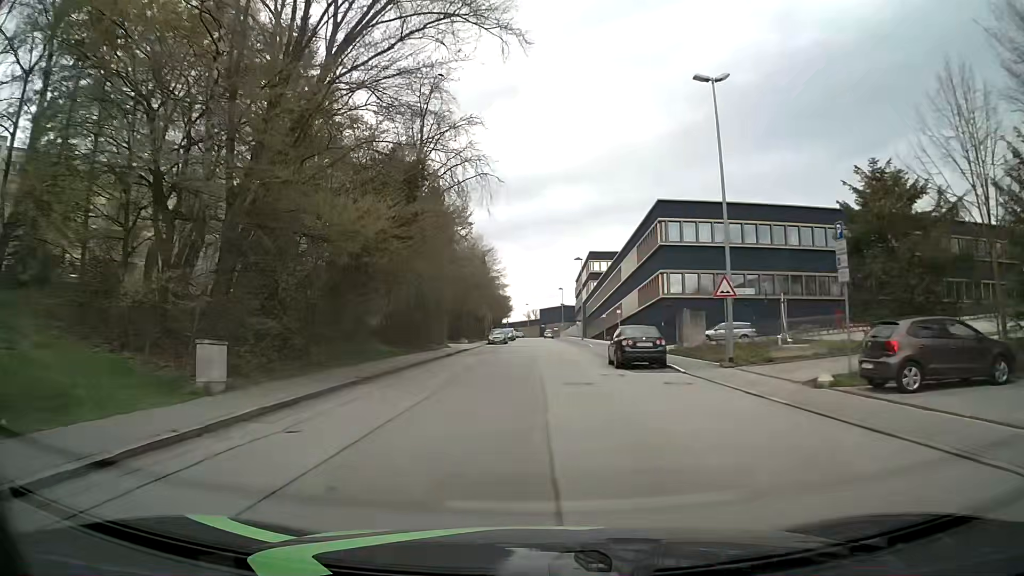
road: residential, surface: asphalt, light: Day
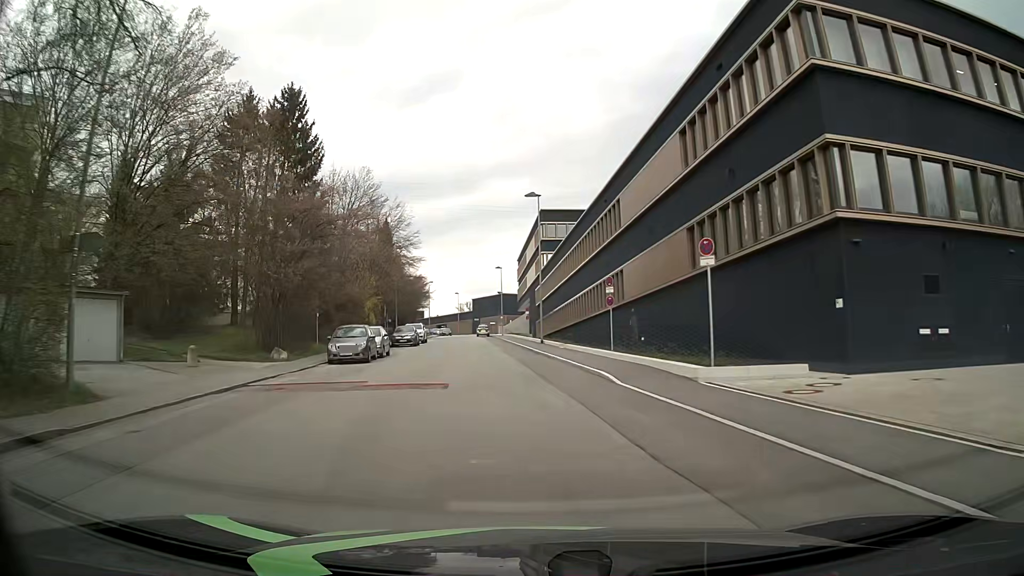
(+1.2, +38.0) m; +6°
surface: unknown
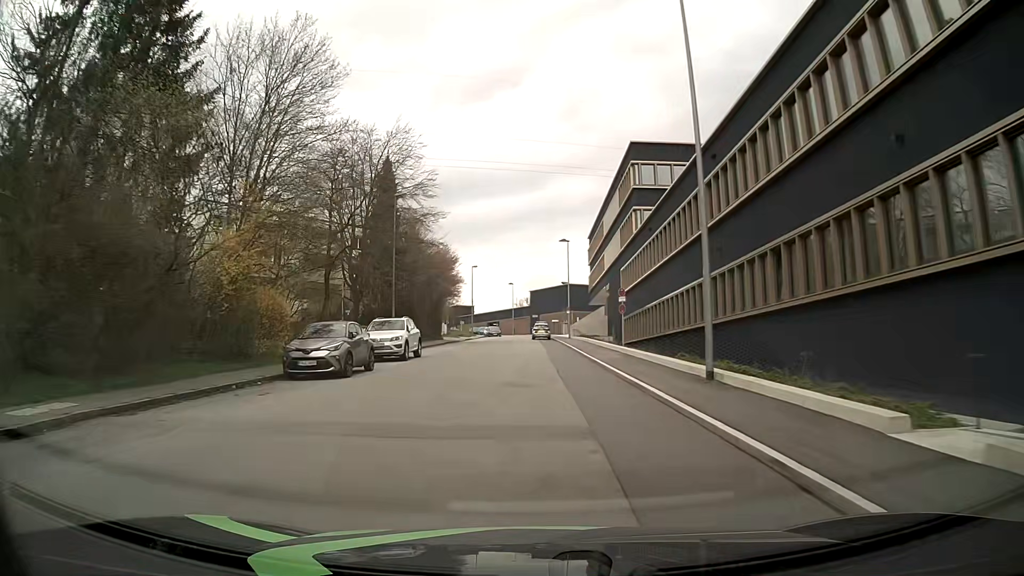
(-1.8, +30.4) m; -5°
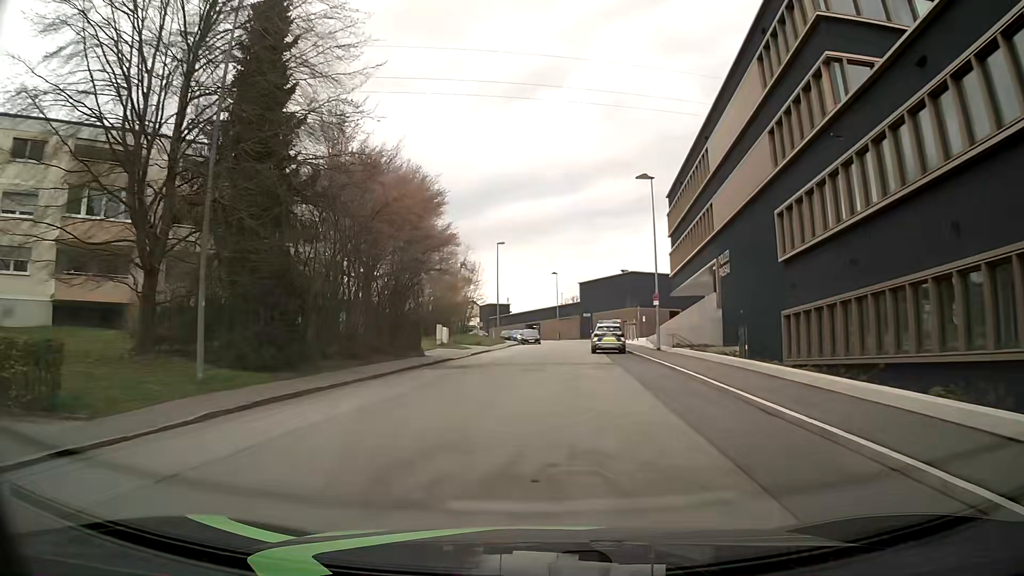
(-0.8, +30.5) m; -4°
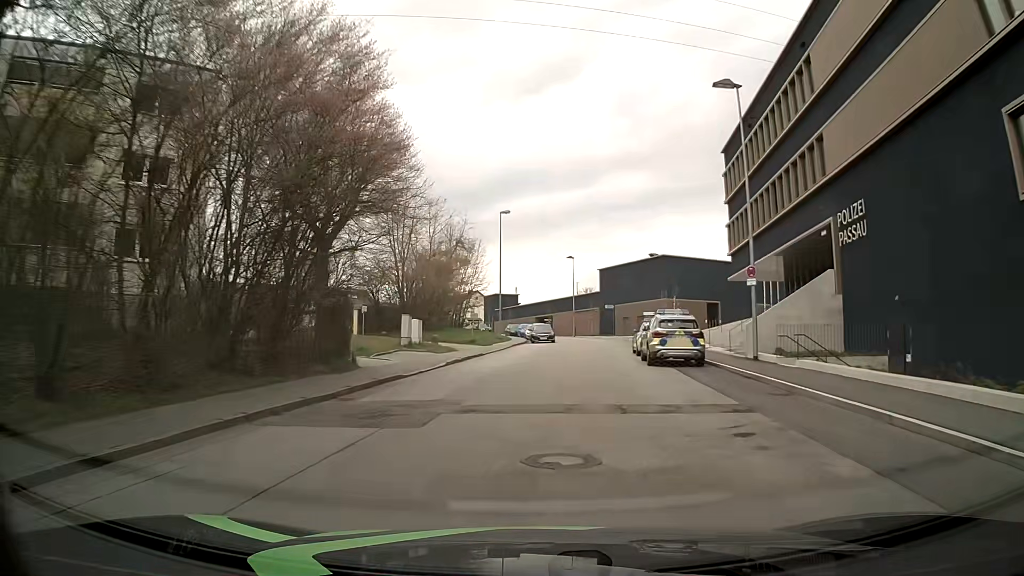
(-0.2, +15.3) m; -1°
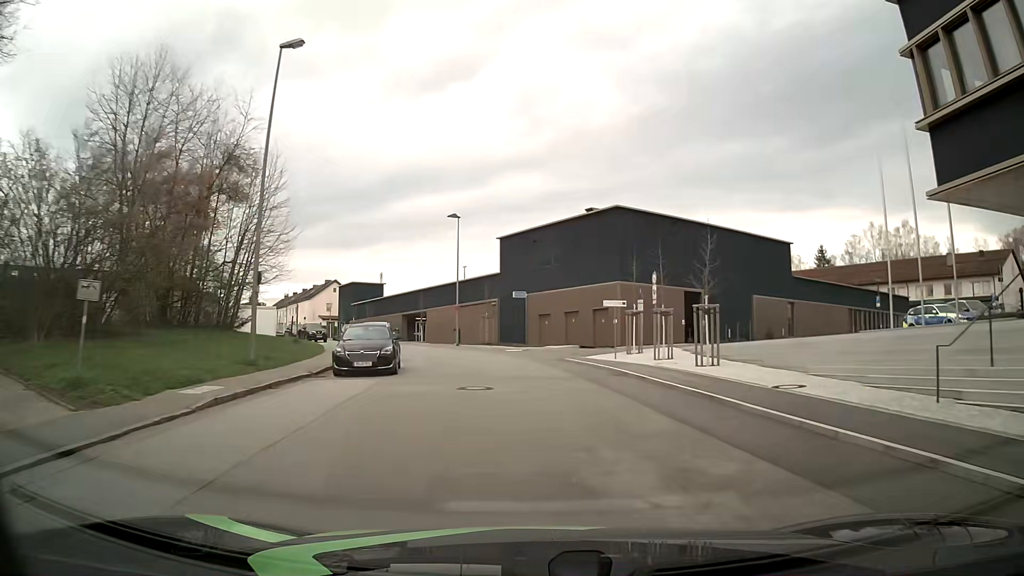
(+2.5, +32.6) m; +11°
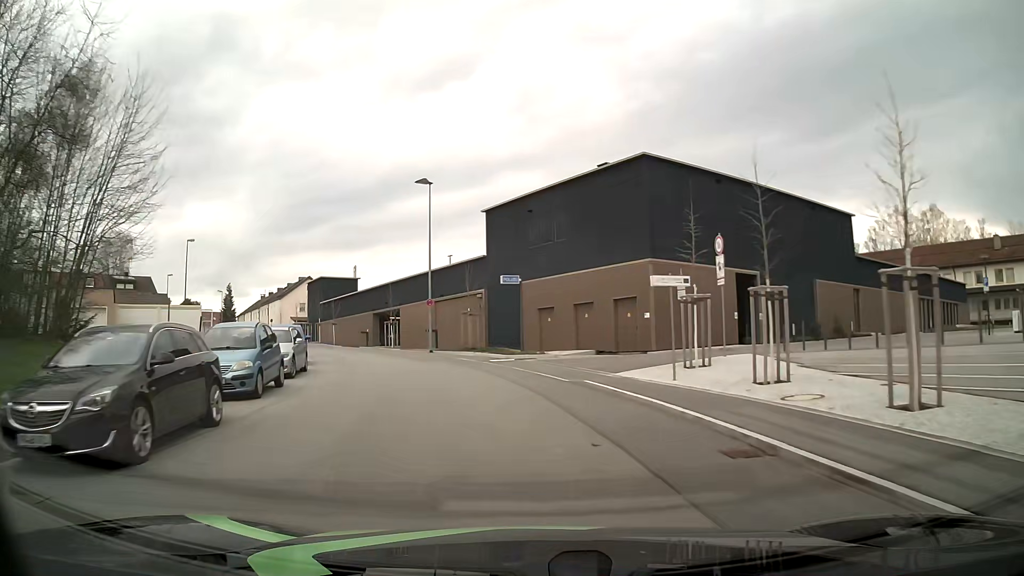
(+0.1, +12.9) m; -2°
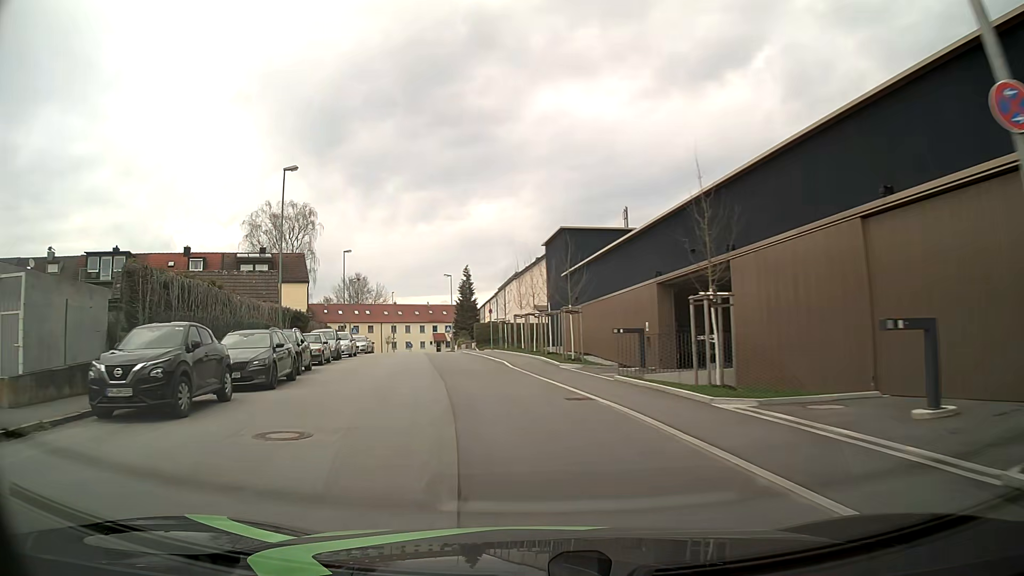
(-6.3, +34.0) m; -24°
